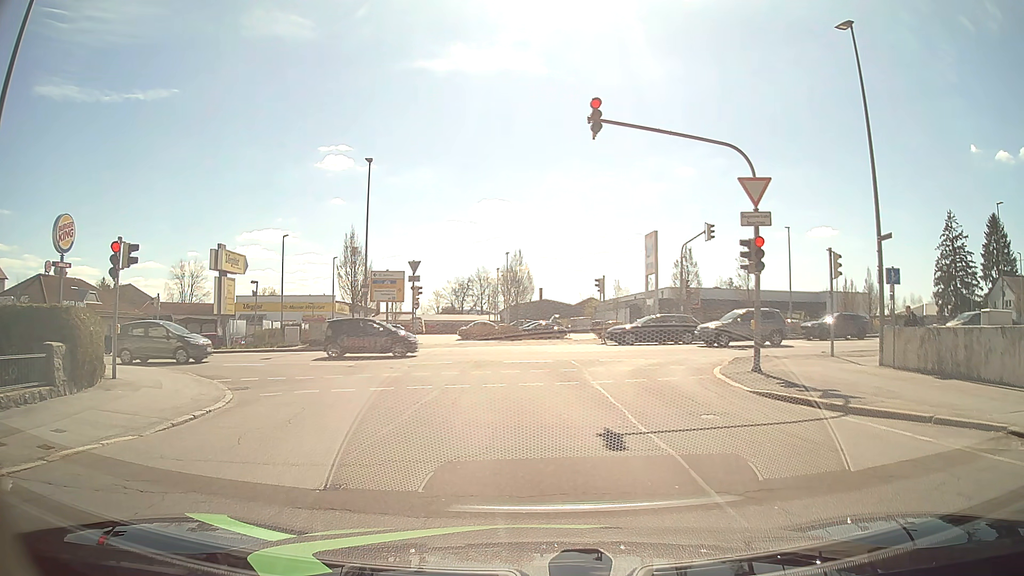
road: residential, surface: asphalt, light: Day
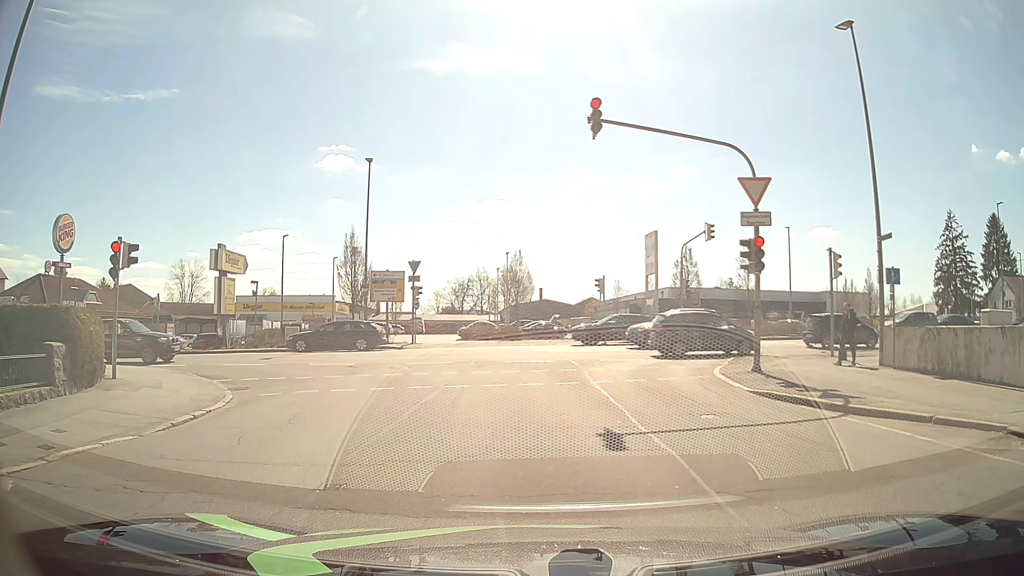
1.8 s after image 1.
(0.0, 0.0) m; 0°
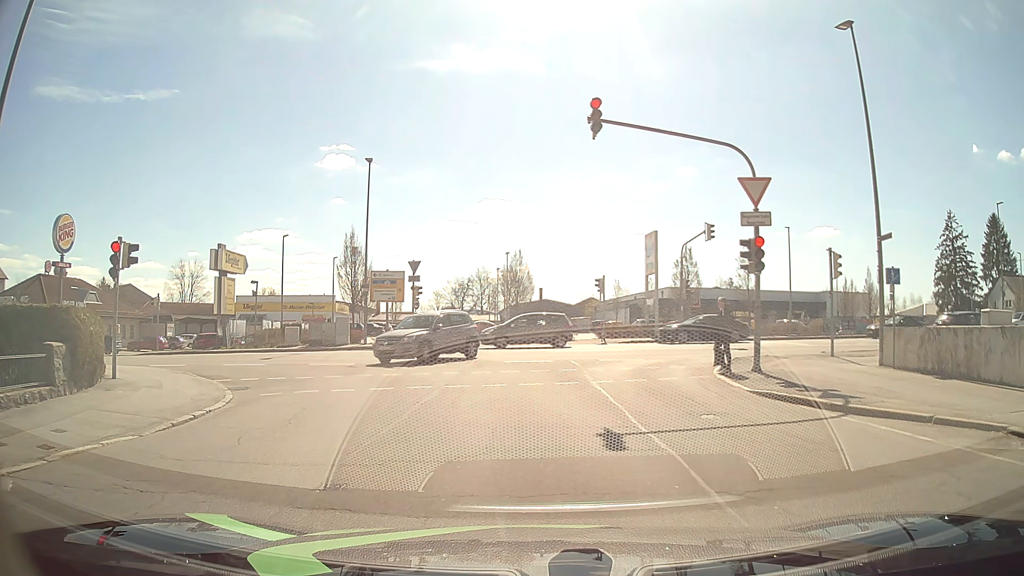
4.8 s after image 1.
(0.0, 0.0) m; 0°
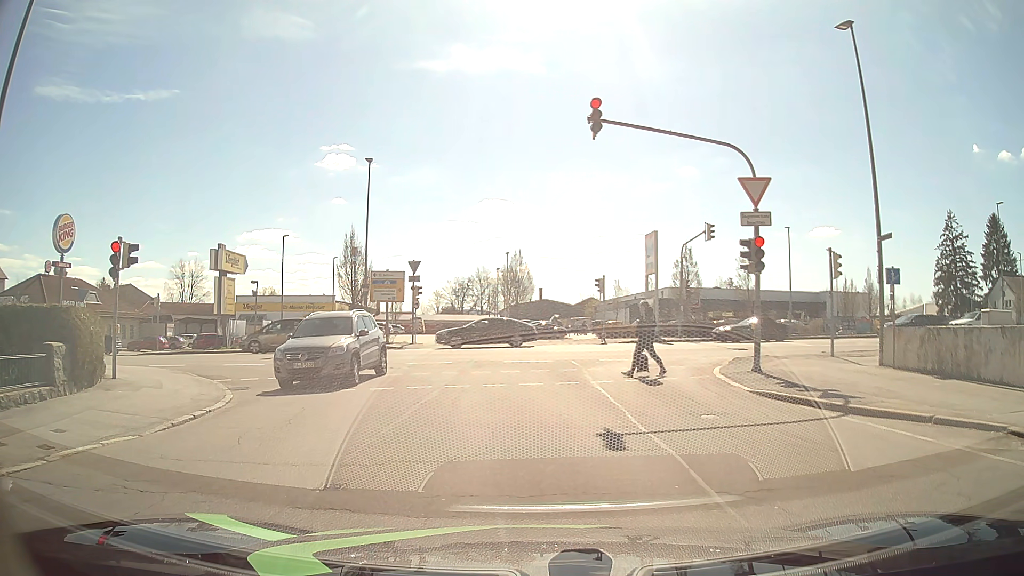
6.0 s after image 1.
(0.0, 0.0) m; 0°
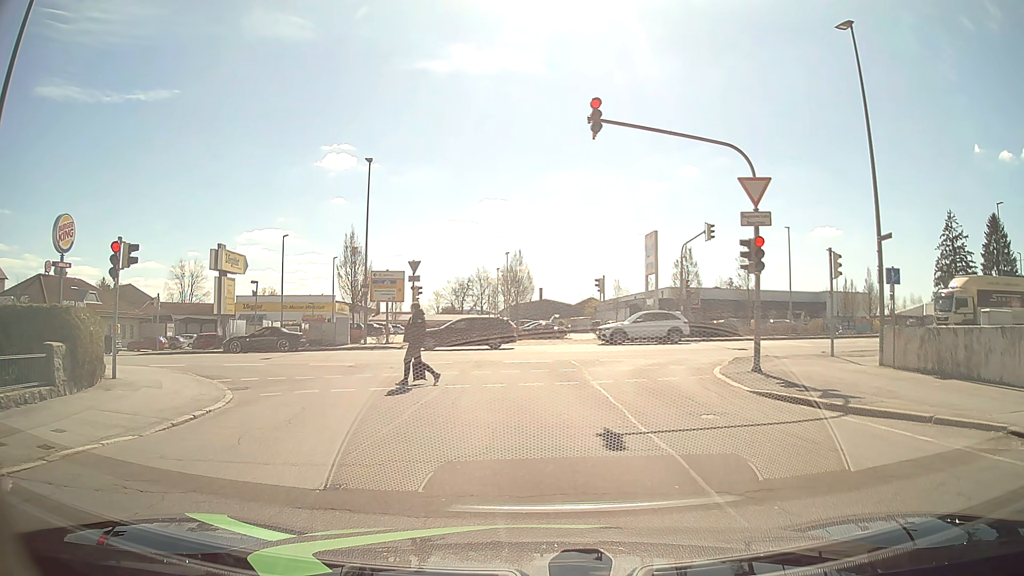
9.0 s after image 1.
(0.0, 0.0) m; 0°
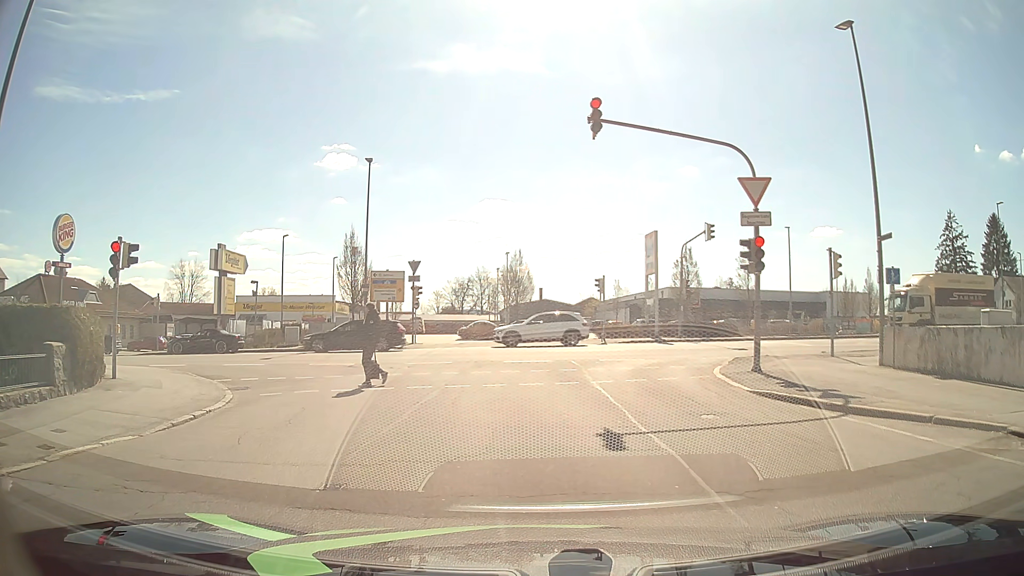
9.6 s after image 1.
(0.0, 0.0) m; 0°
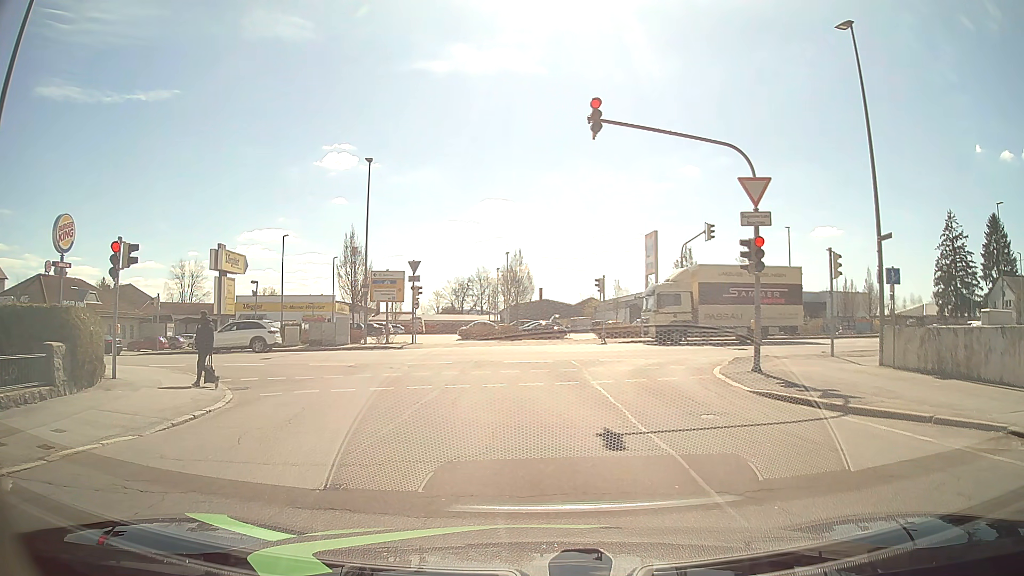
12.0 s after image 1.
(0.0, 0.0) m; 0°
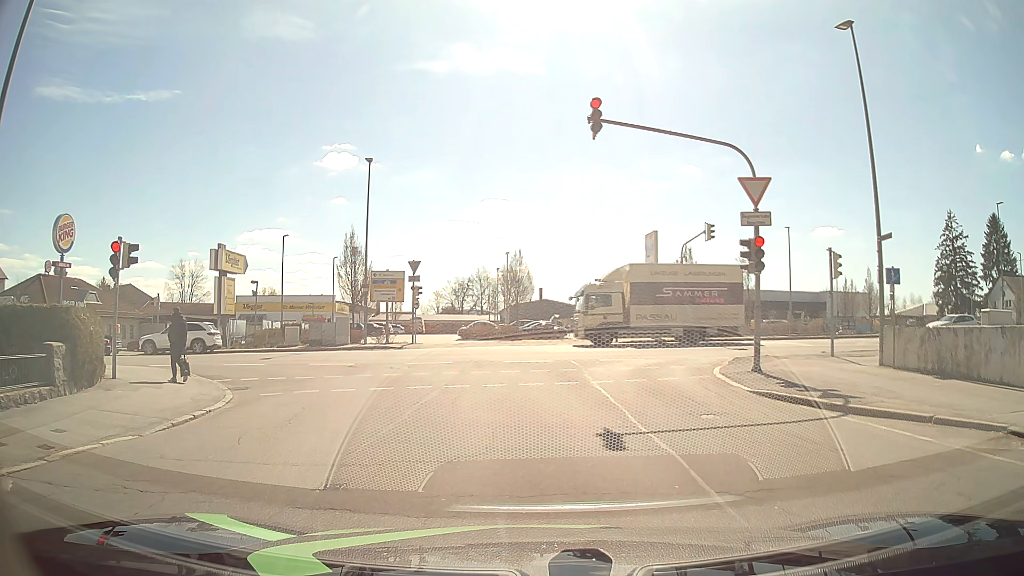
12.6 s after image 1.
(0.0, 0.0) m; 0°
(0, +10) (-1, +20) (-7, +28) (-16, +32) (-26, +33) (-36, +32) (-46, +31) (-55, +30) (-65, +29) (-75, +28) m
